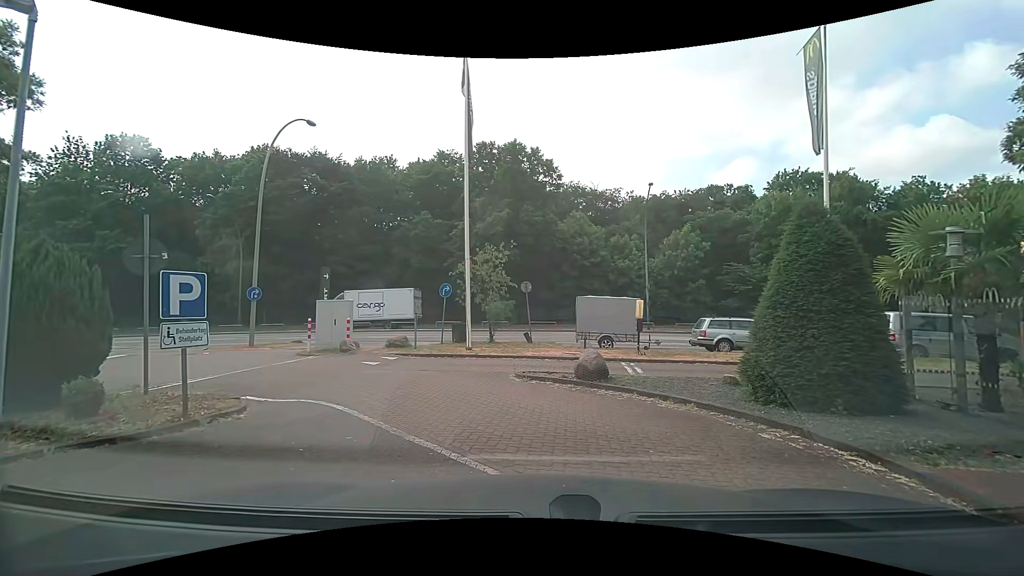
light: Day
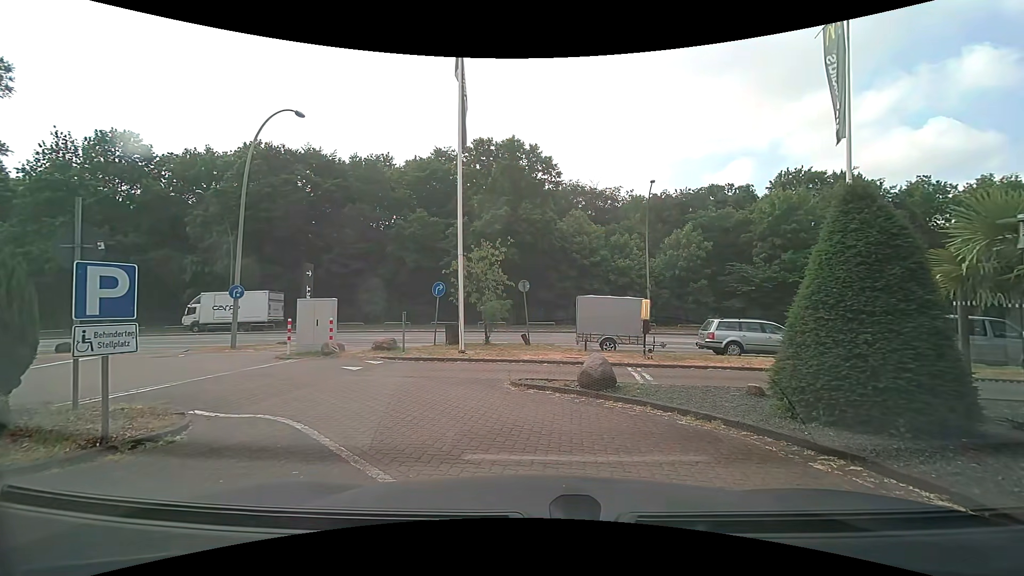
(0.0, +1.1) m; 0°
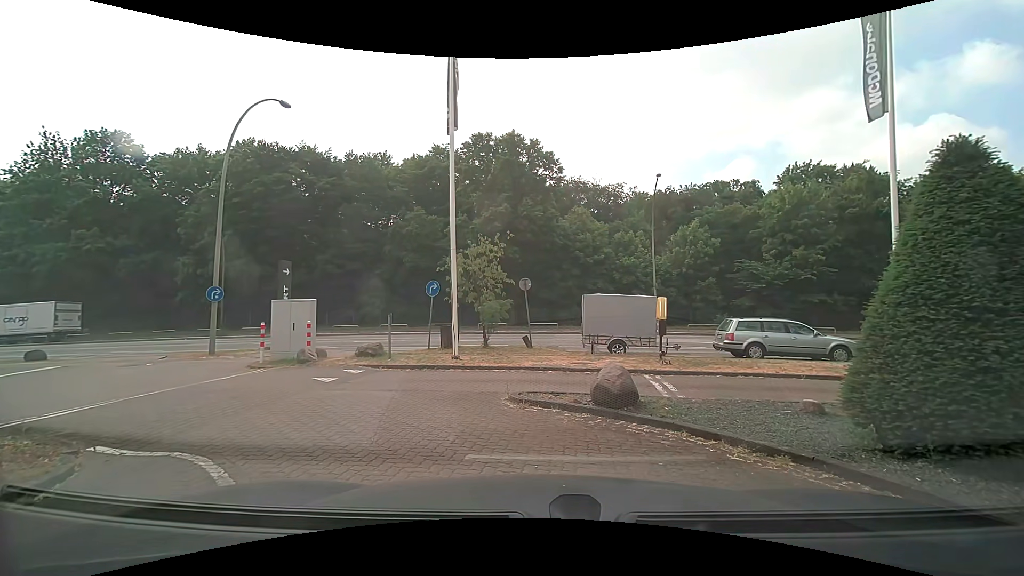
(0.0, +1.7) m; +1°
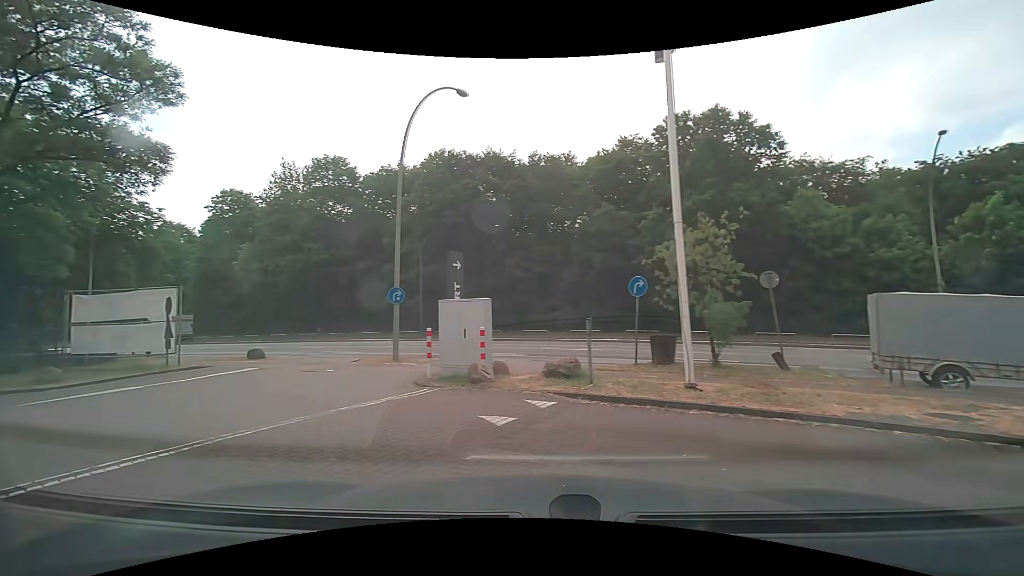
(-0.8, +4.3) m; -23°
